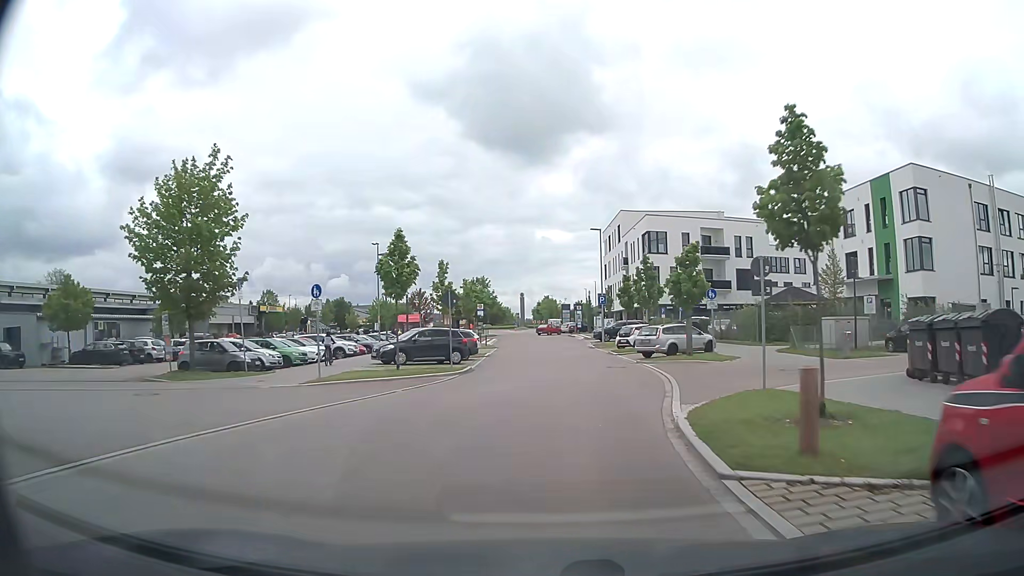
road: tertiary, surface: asphalt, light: Day
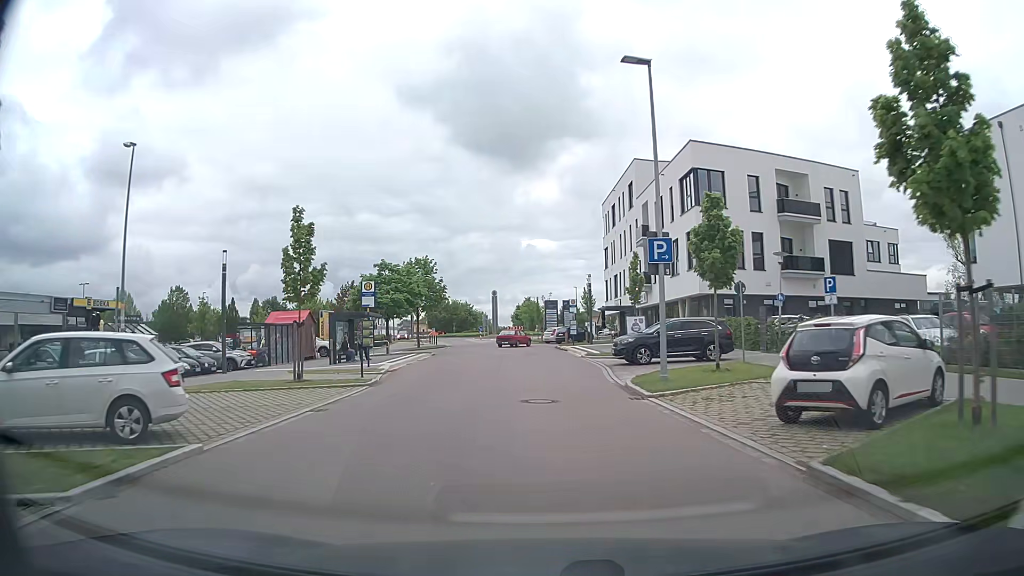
(+0.9, +31.2) m; +2°
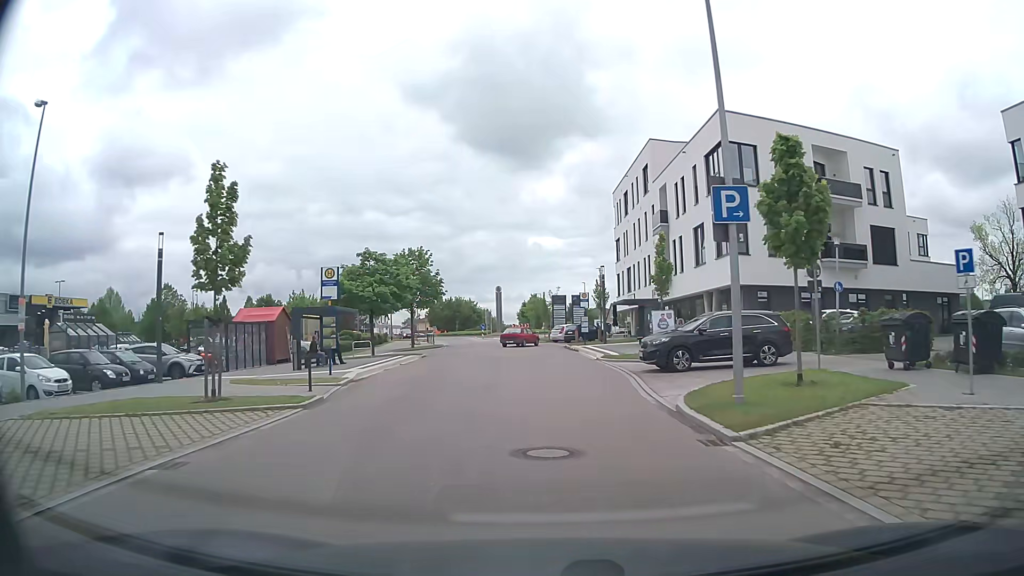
(0.0, +5.7) m; -1°
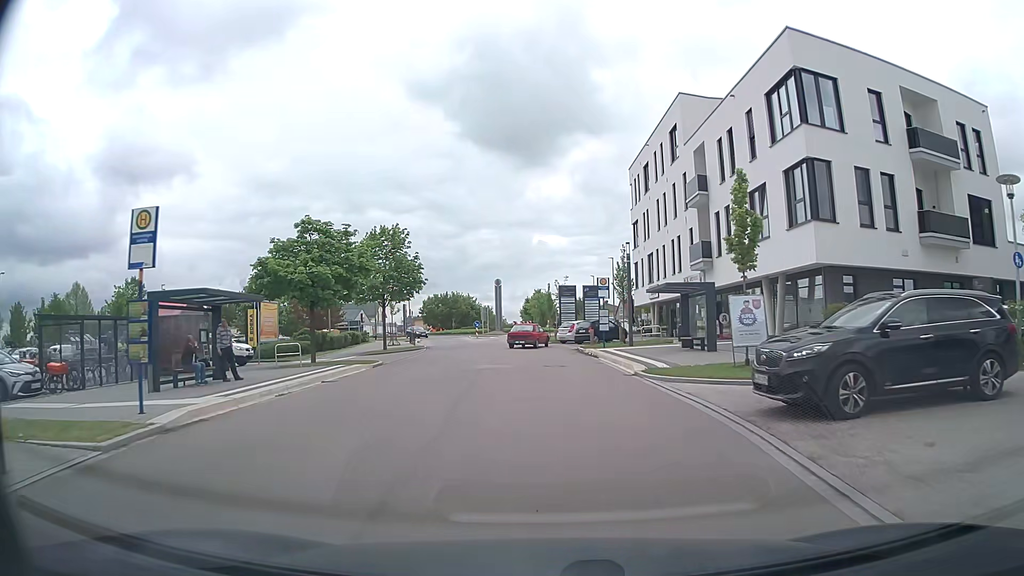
(0.0, +10.9) m; -1°
(0, +10) (0, +20) (-1, +30) (-1, +40) (-2, +50) (-3, +60) (-2, +70) (+3, +79) (+8, +87) (+8, +96) m
